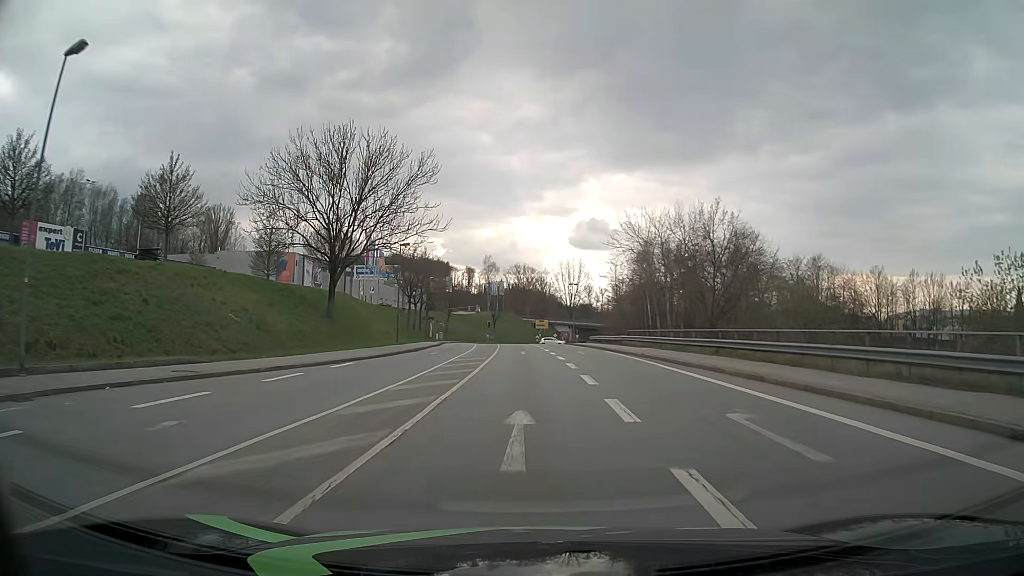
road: tertiary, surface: asphalt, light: Day
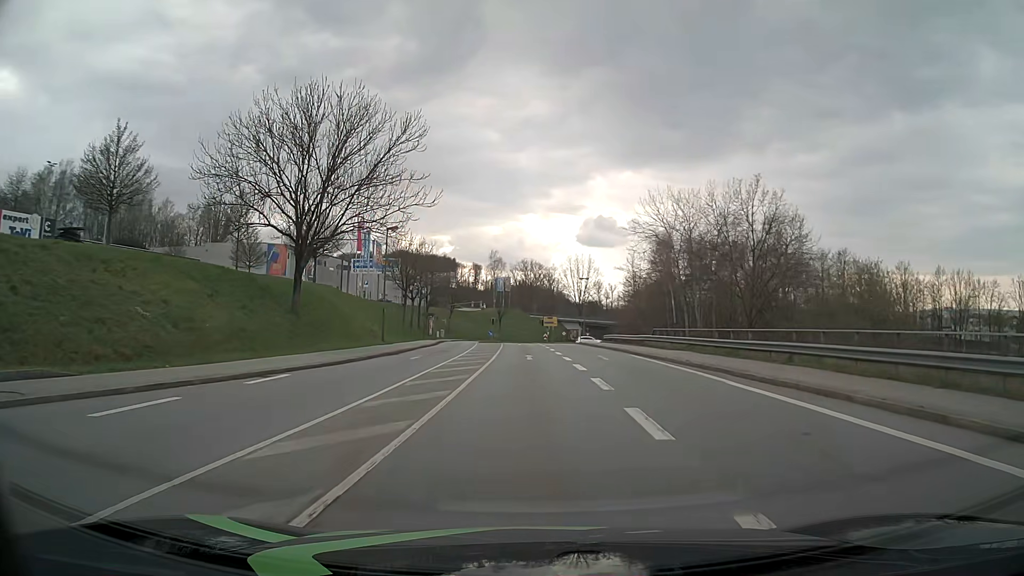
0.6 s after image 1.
(-0.1, +7.6) m; -1°
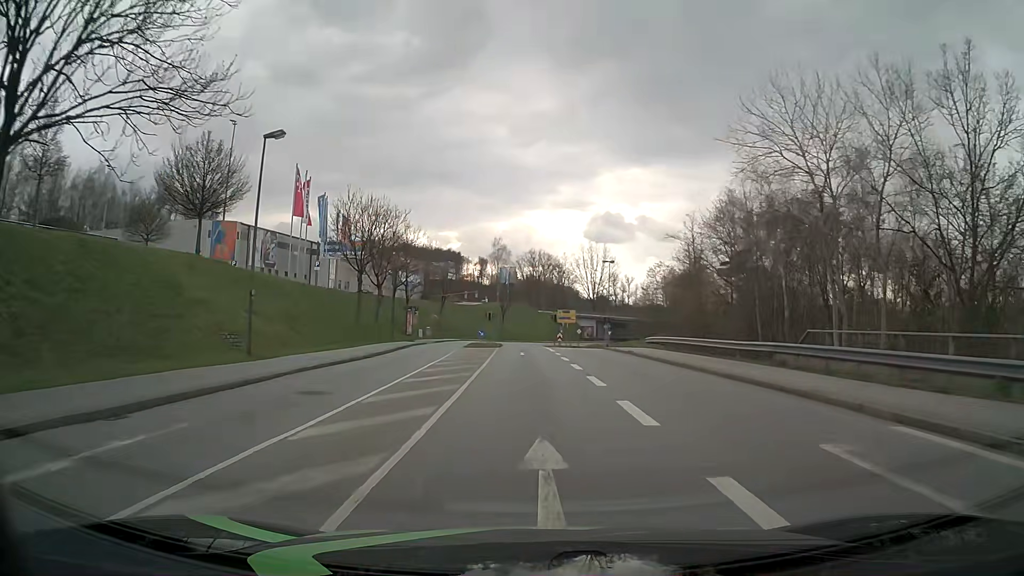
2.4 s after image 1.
(-0.1, +22.9) m; -1°
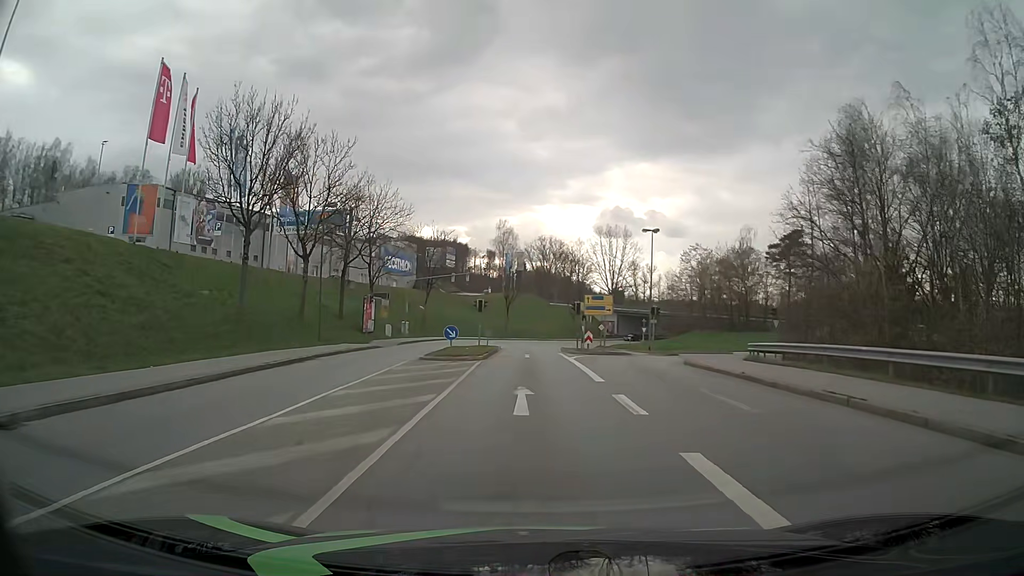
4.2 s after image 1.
(-0.1, +23.1) m; -1°
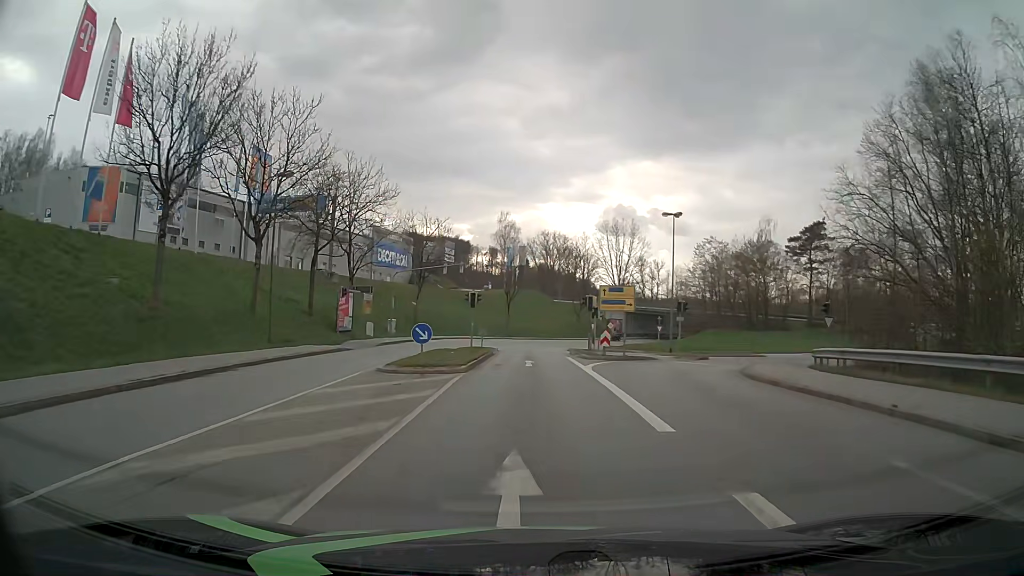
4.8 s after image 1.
(0.0, +7.7) m; 0°
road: primary_link
